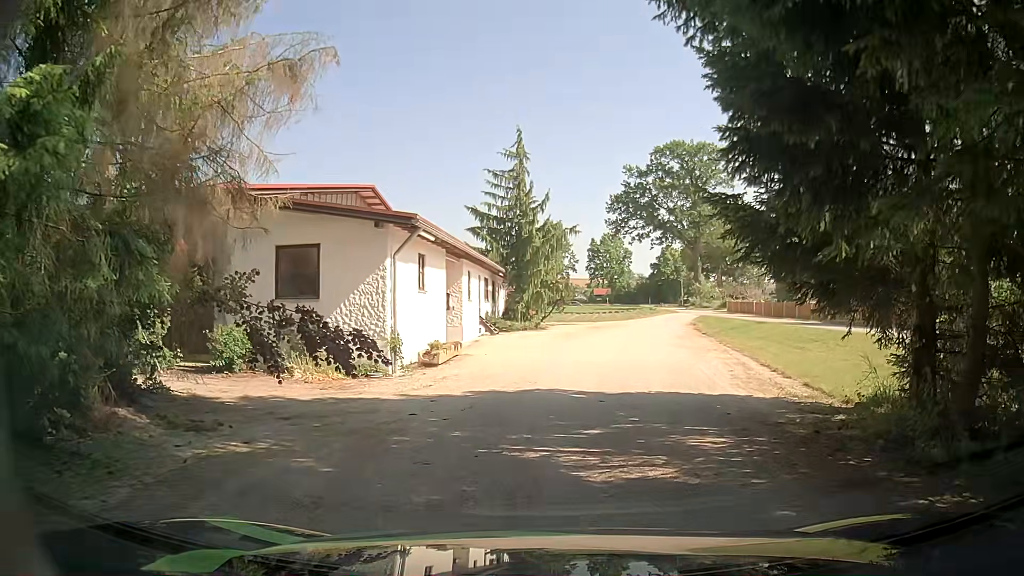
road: service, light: Day
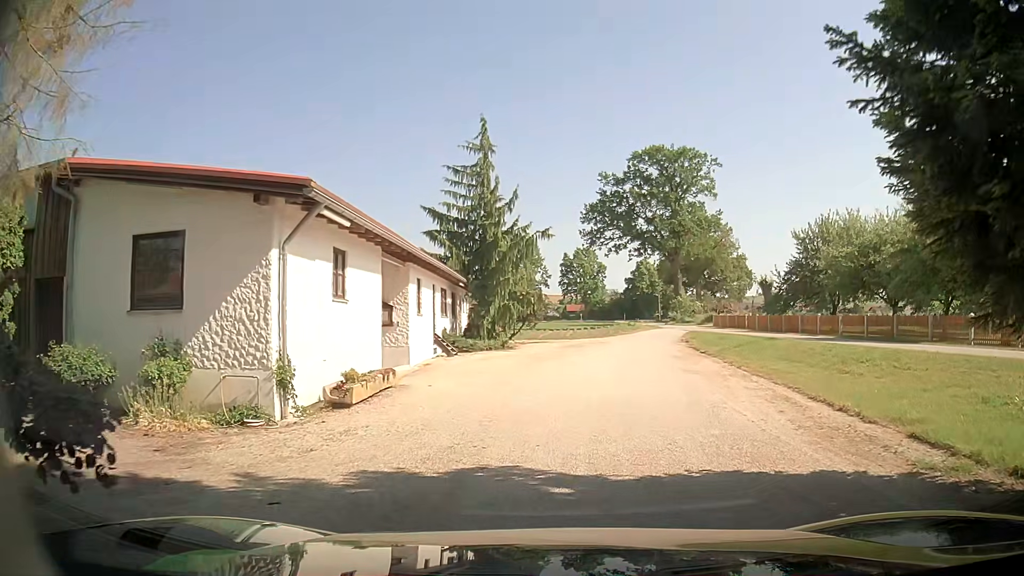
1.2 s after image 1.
(+0.3, +5.4) m; +4°
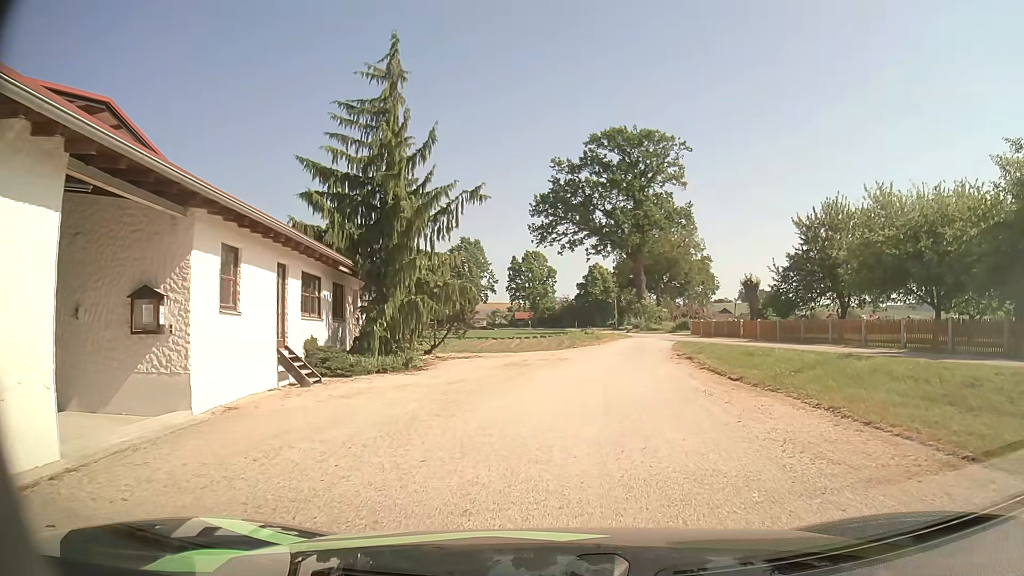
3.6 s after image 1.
(+0.6, +11.3) m; +5°
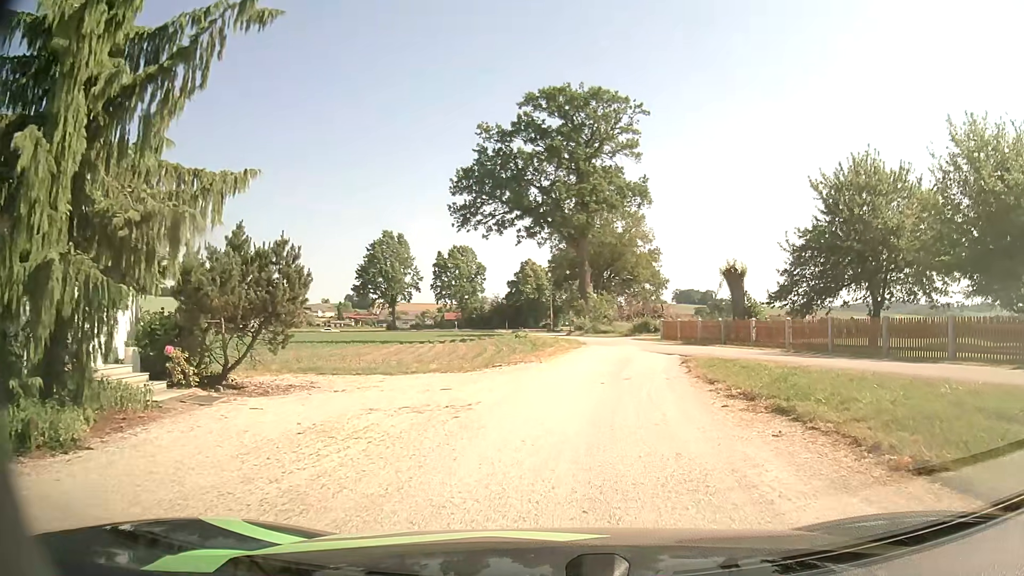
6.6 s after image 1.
(+0.6, +13.7) m; +6°
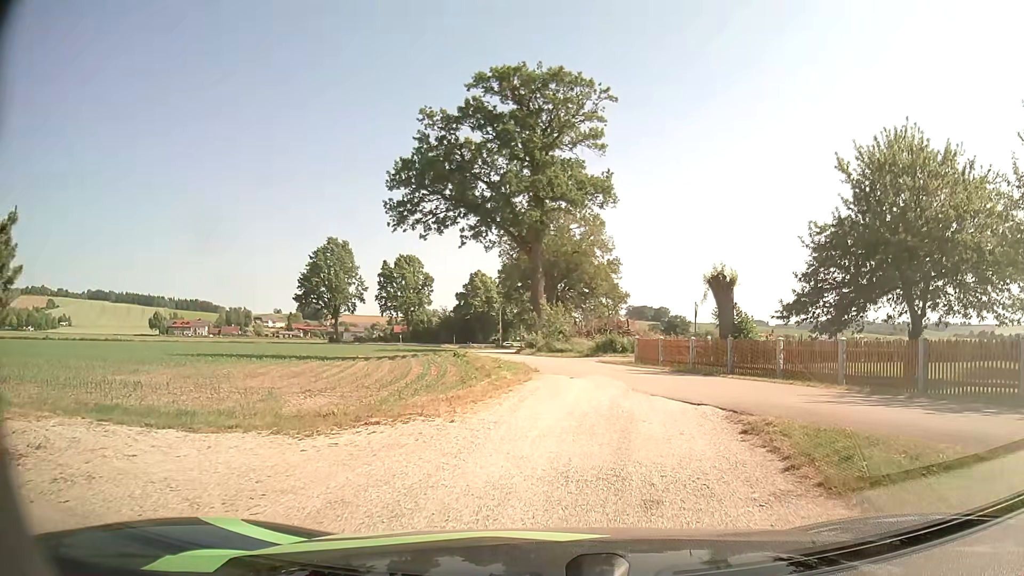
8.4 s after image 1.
(+0.2, +8.3) m; +3°
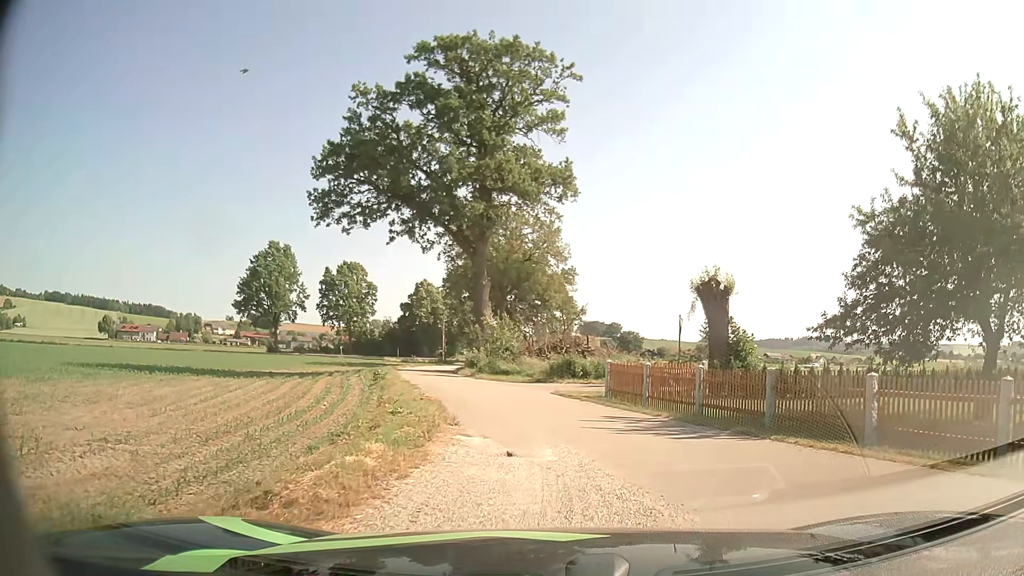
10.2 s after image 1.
(+0.3, +8.1) m; +5°
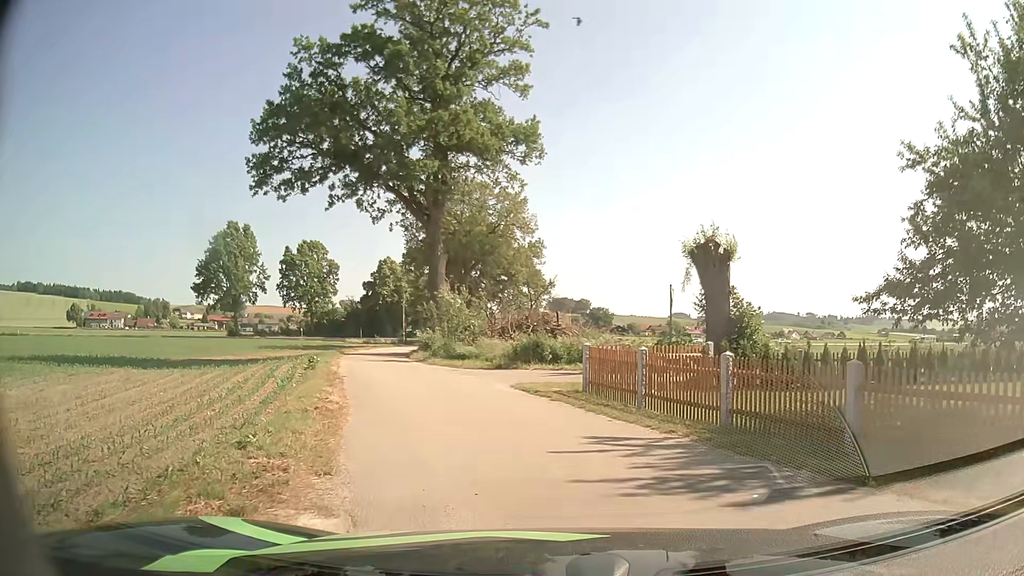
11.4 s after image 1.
(+0.2, +5.1) m; +3°
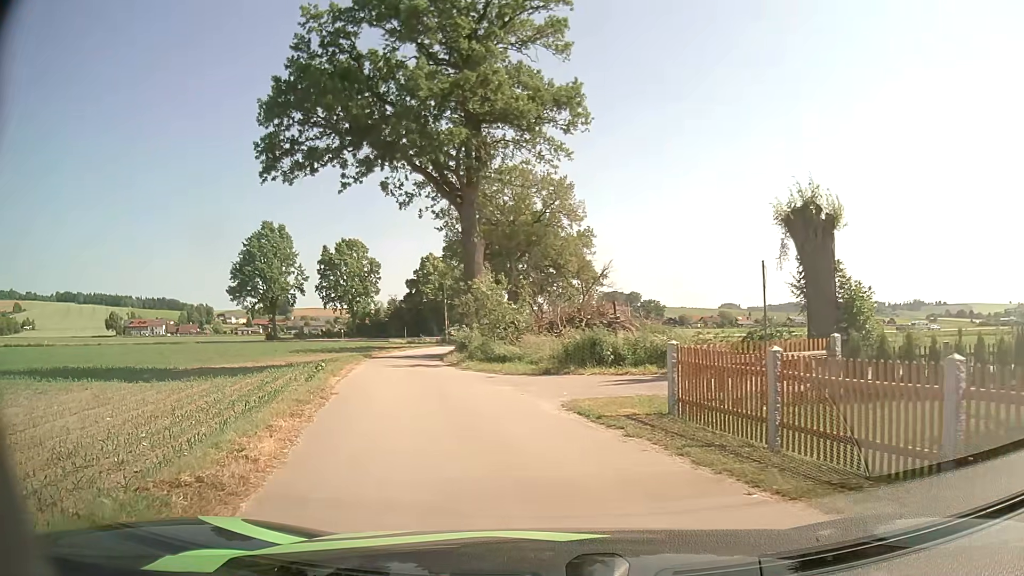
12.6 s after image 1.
(-0.1, +5.3) m; -5°
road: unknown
(-1, +10) (-3, +20) (-5, +29) (-7, +39) (-7, +49) (-8, +59) (-7, +69) (-7, +79) (-6, +89) (-6, +99) m
